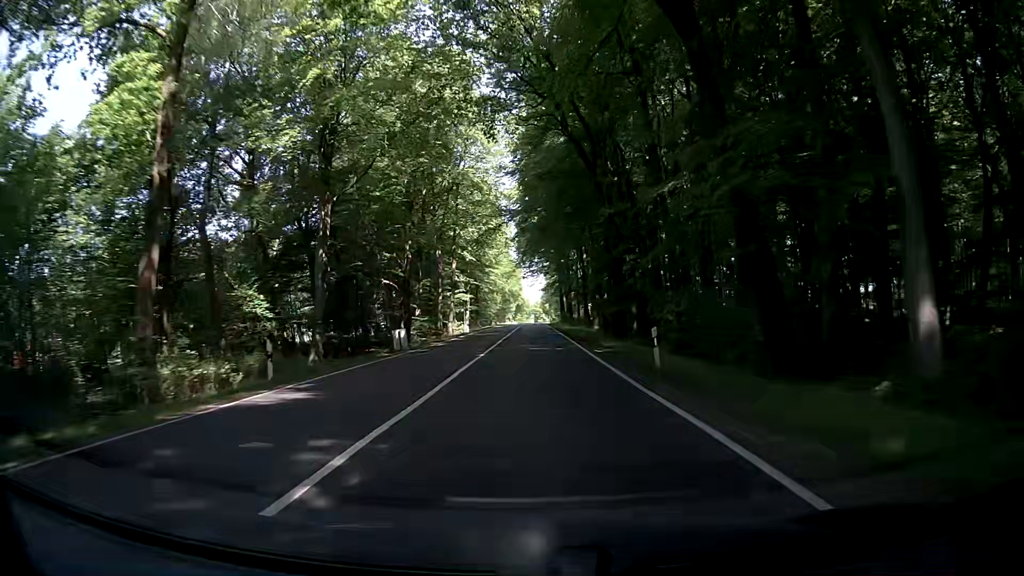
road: primary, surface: asphalt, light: Day
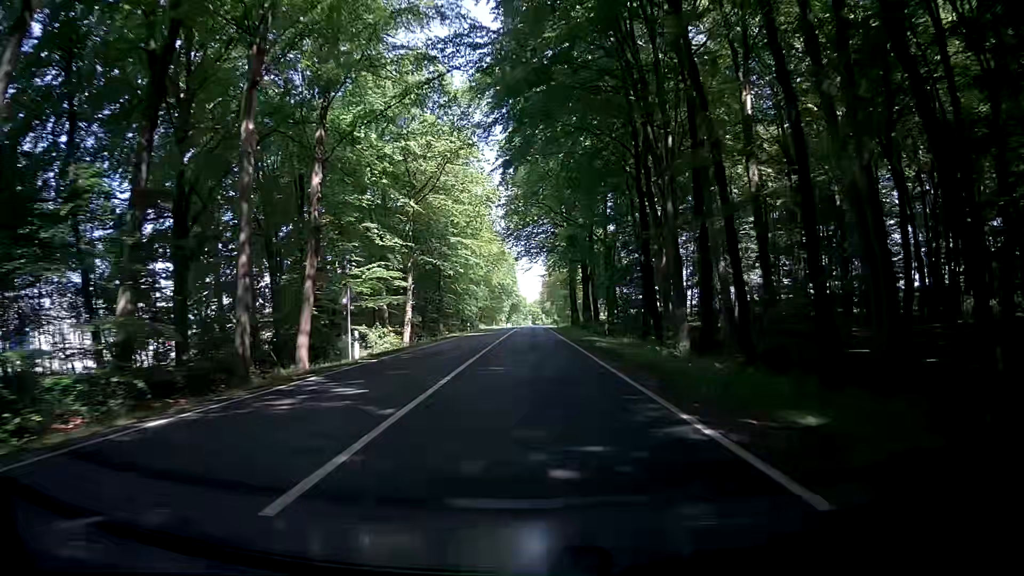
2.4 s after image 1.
(-0.6, +42.9) m; -1°
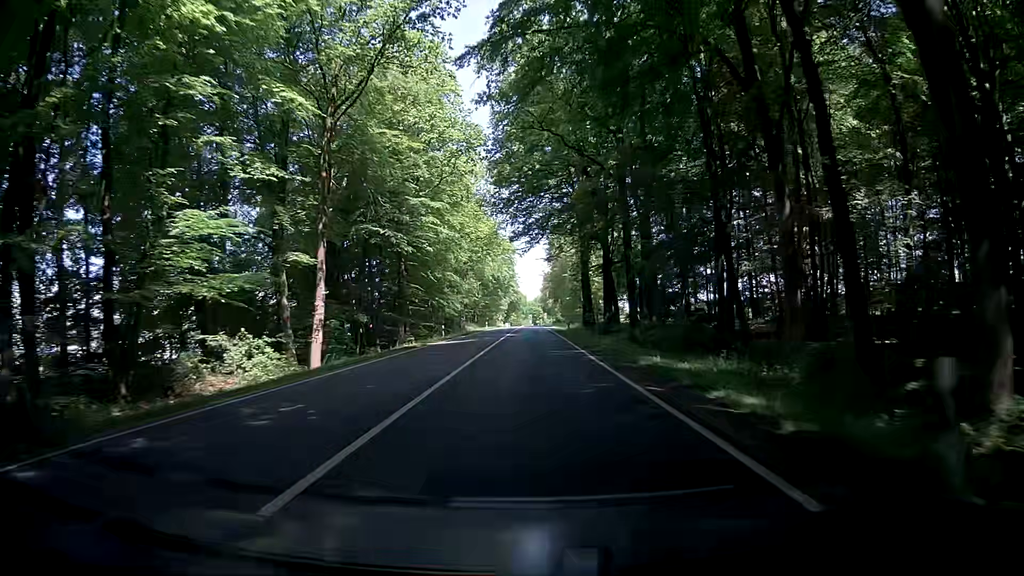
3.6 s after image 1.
(+0.1, +21.4) m; -1°
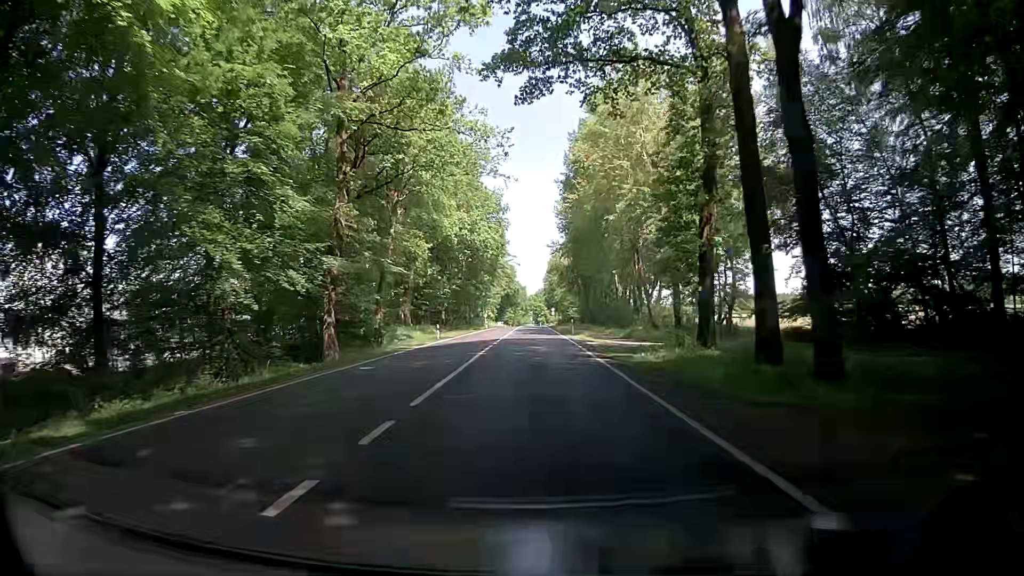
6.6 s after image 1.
(+1.9, +53.7) m; +2°
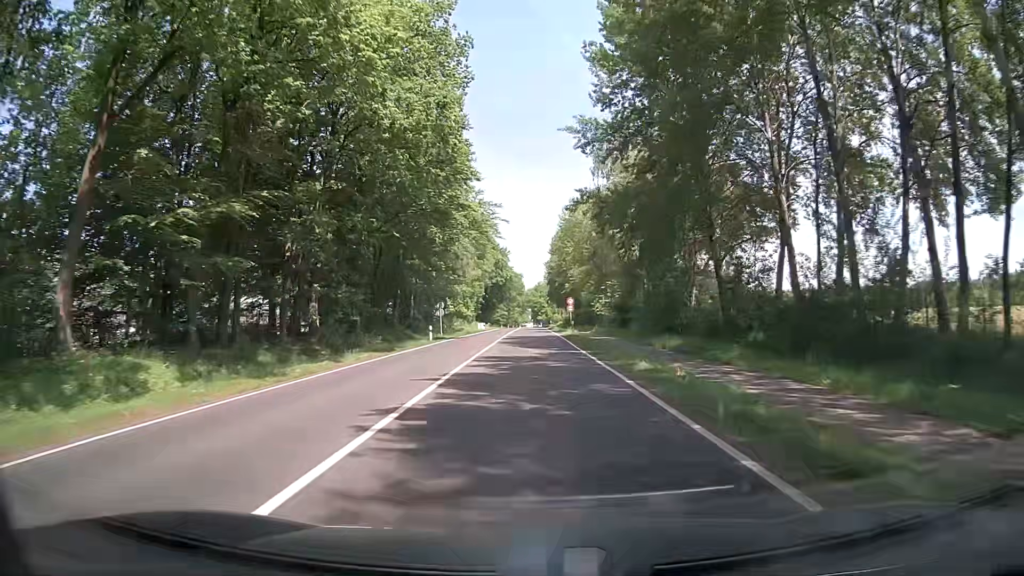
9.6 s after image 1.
(+0.5, +54.0) m; 0°
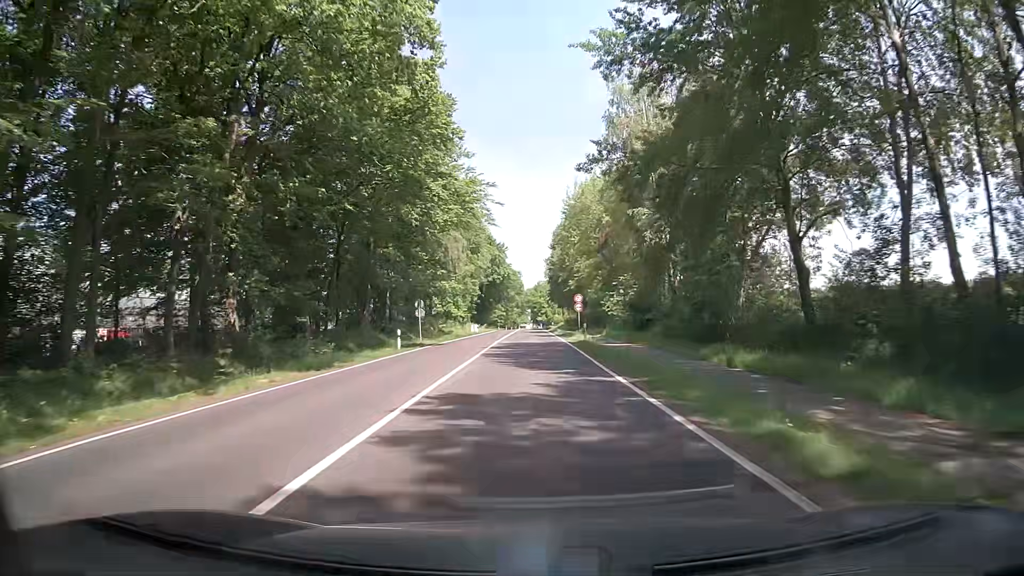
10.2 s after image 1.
(+0.1, +10.8) m; +1°
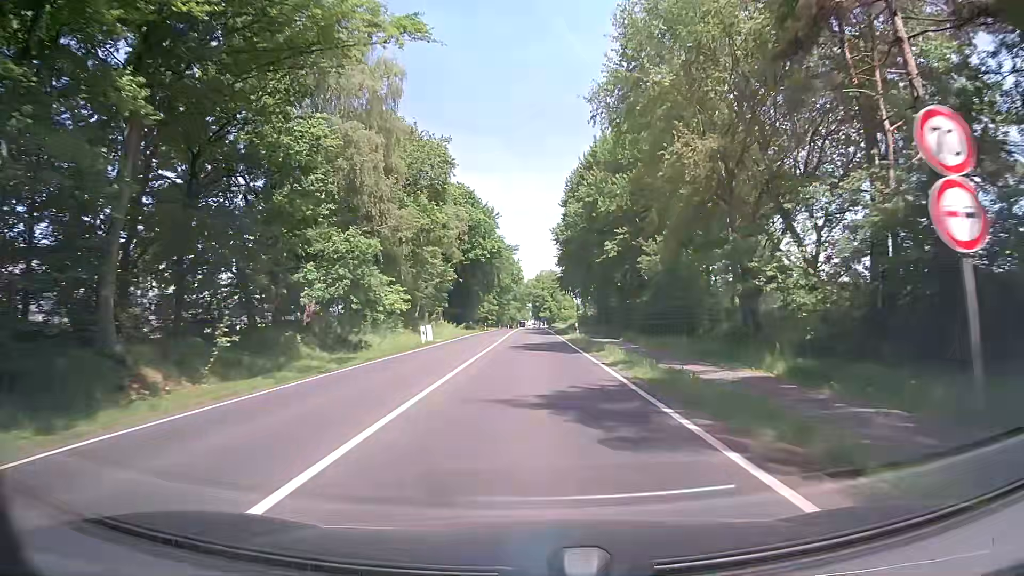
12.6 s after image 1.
(-0.1, +43.2) m; 0°
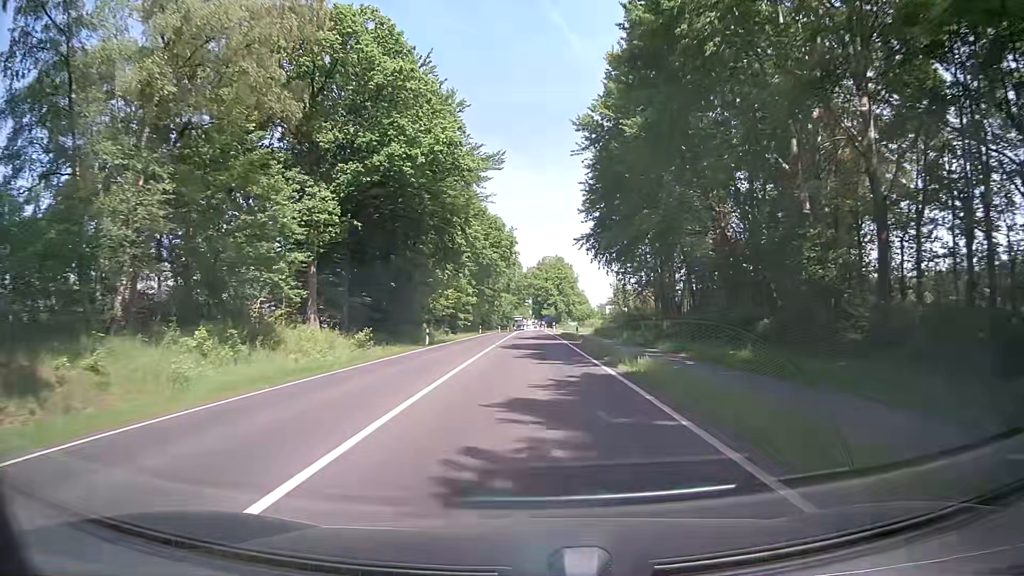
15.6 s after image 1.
(-0.3, +54.1) m; 0°
(0, +10) (0, +20) (0, +30) (0, +40) (0, +50) (0, +60) (0, +70) (0, +80) (0, +90) (0, +100) m
